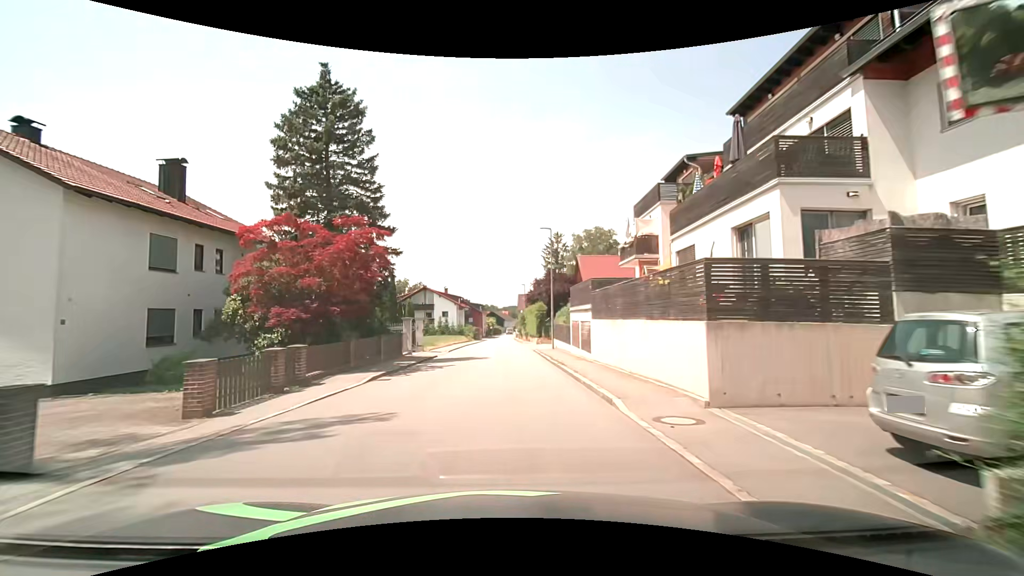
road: secondary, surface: asphalt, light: Day
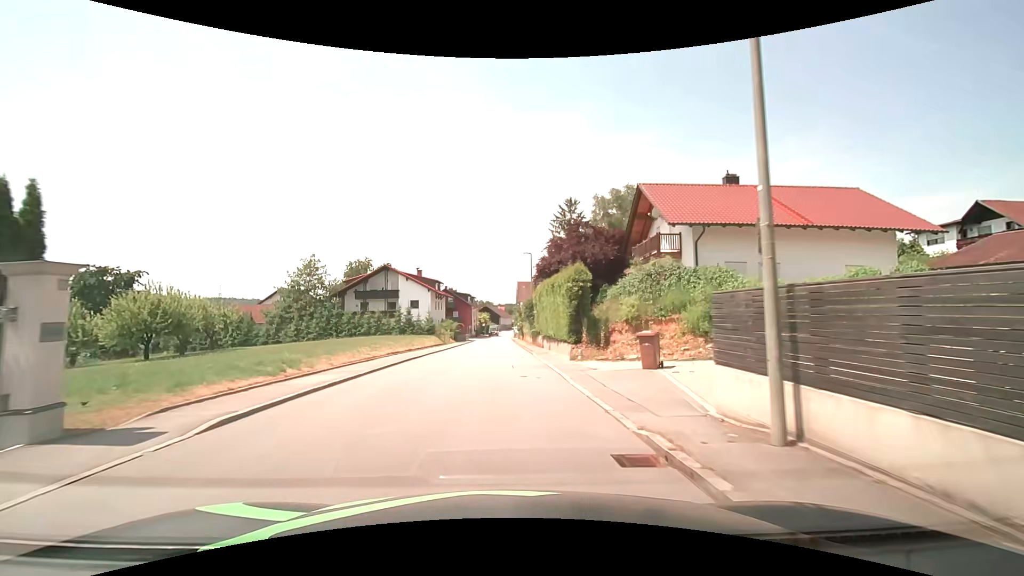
(+0.2, +28.7) m; 0°
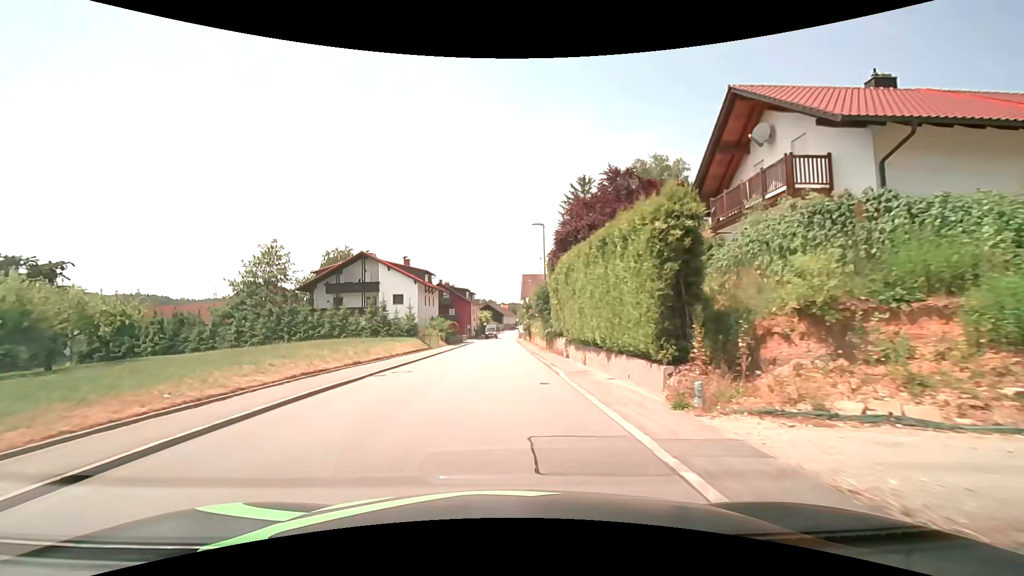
(0.0, +12.3) m; 0°
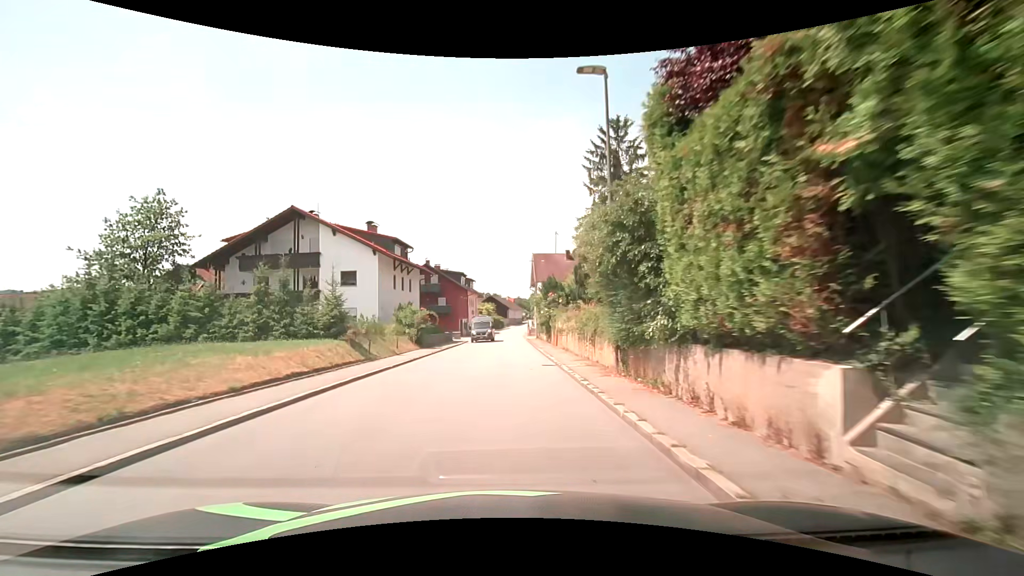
(-0.2, +19.4) m; -1°
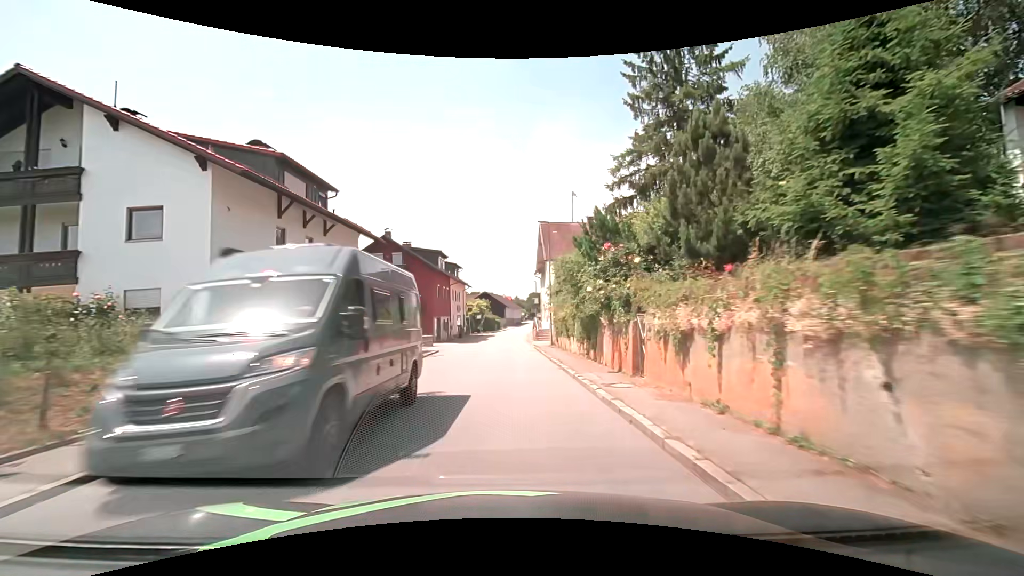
(+0.1, +20.6) m; 0°
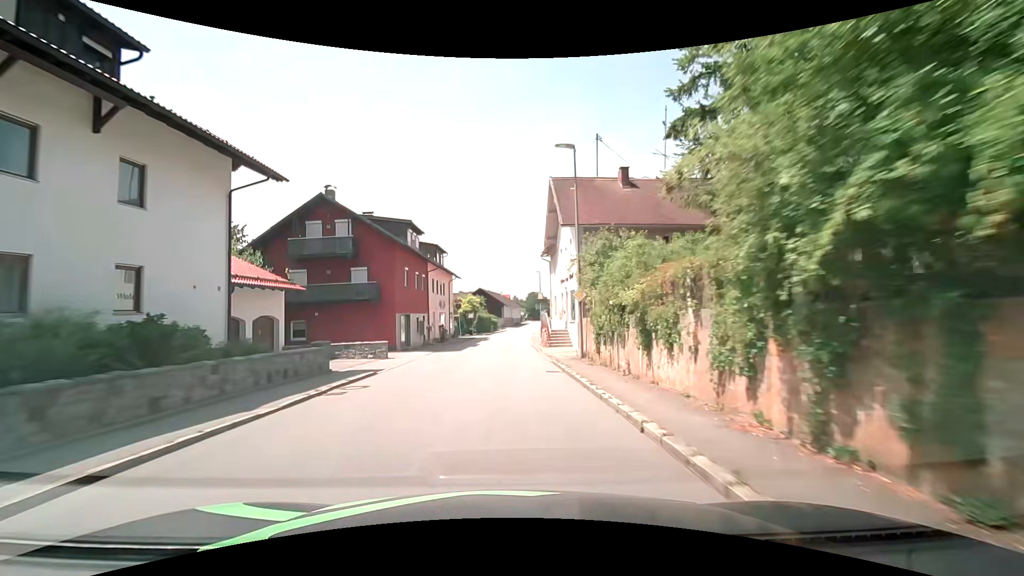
(0.0, +14.4) m; 0°
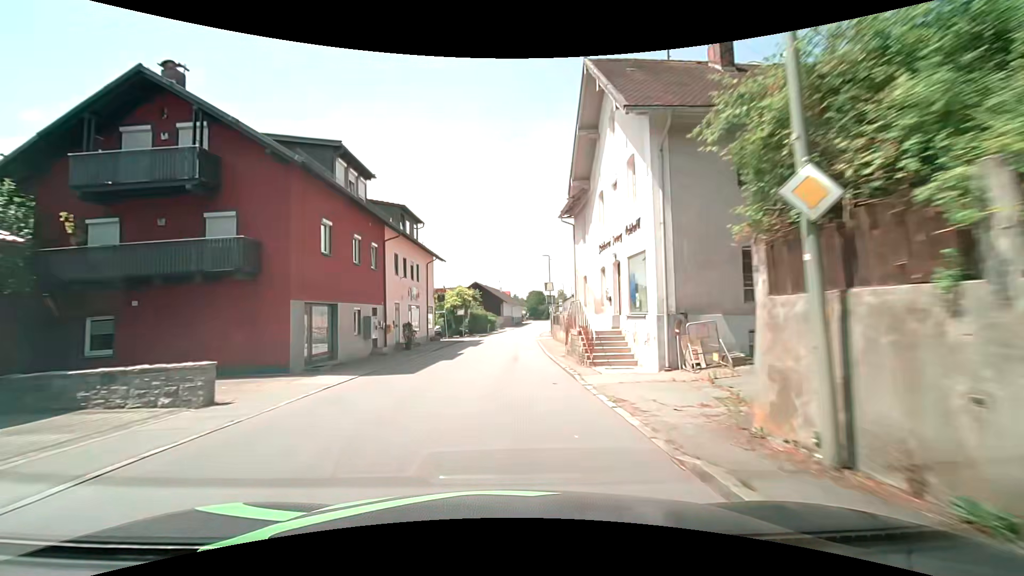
(+0.1, +14.8) m; 0°
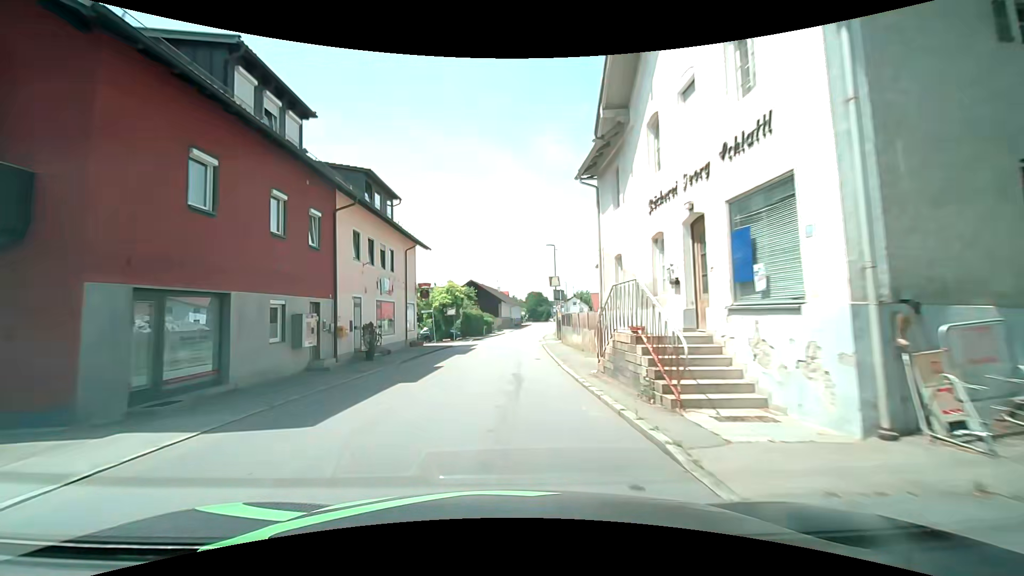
(+0.1, +7.5) m; +1°
(0, +10) (0, +20) (0, +30) (+1, +40) (+2, +50) (+3, +60) (+4, +70) (+5, +80) (+6, +90) (+7, +100) m
